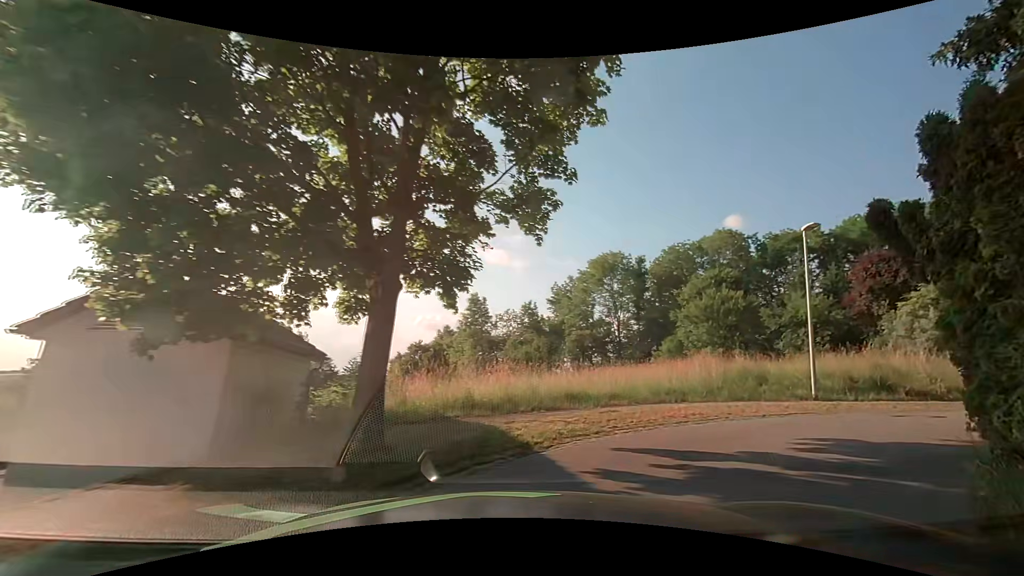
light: Day
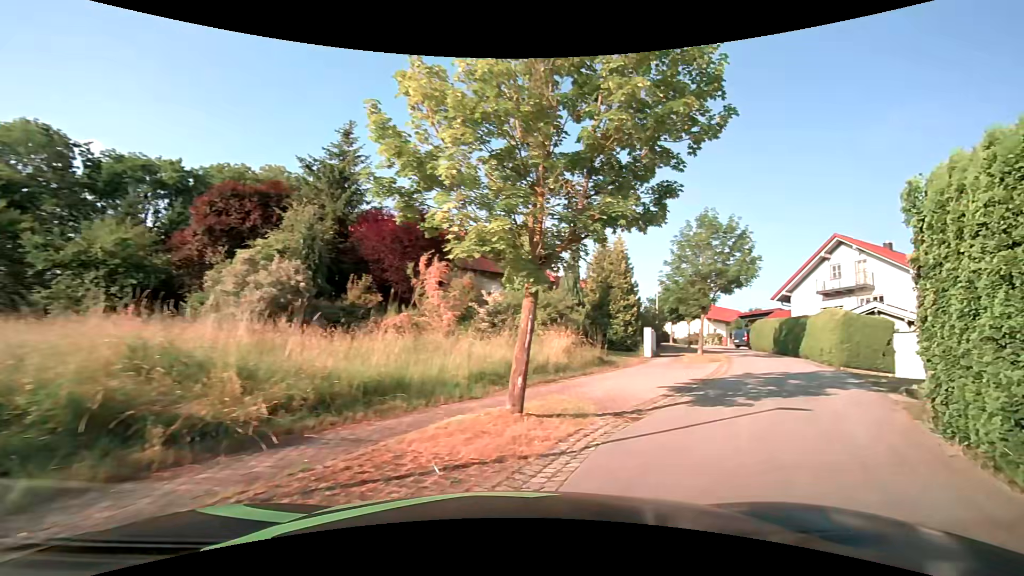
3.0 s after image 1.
(+7.0, +10.5) m; +69°
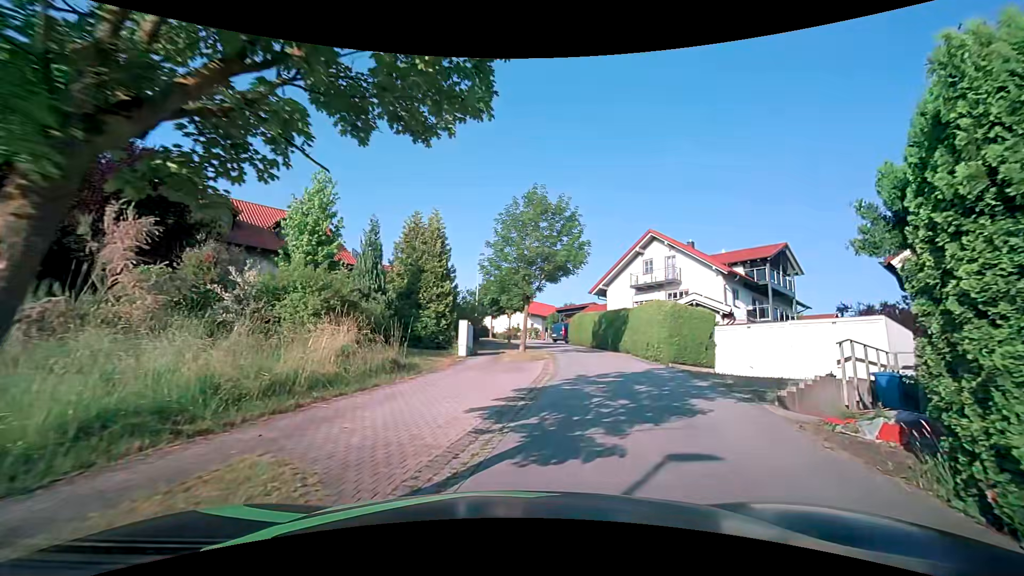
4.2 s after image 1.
(+1.2, +5.3) m; +22°
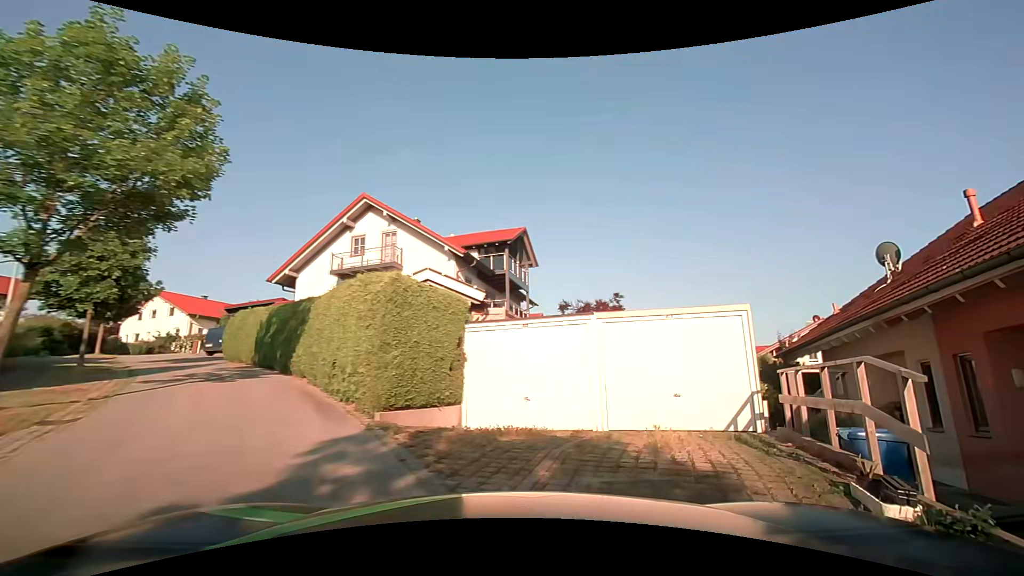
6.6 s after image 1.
(+2.5, +11.1) m; +32°
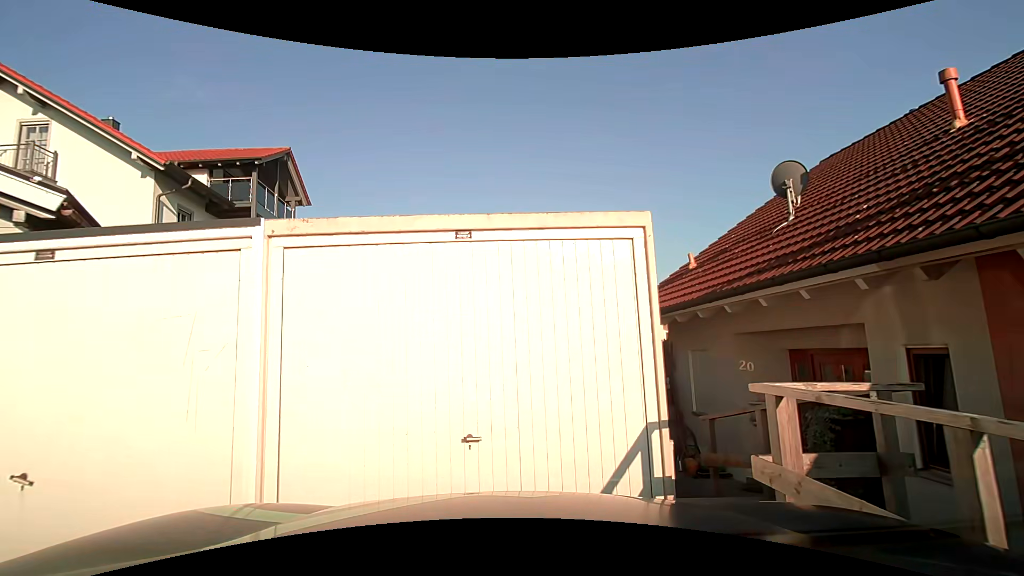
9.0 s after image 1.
(+1.4, +6.1) m; +22°
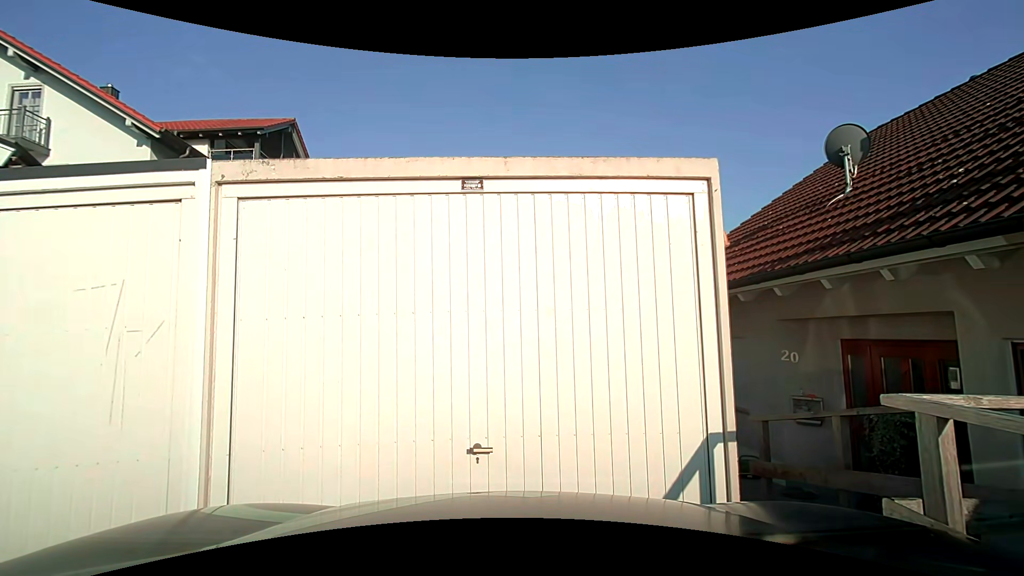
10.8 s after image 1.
(0.0, +0.8) m; 0°
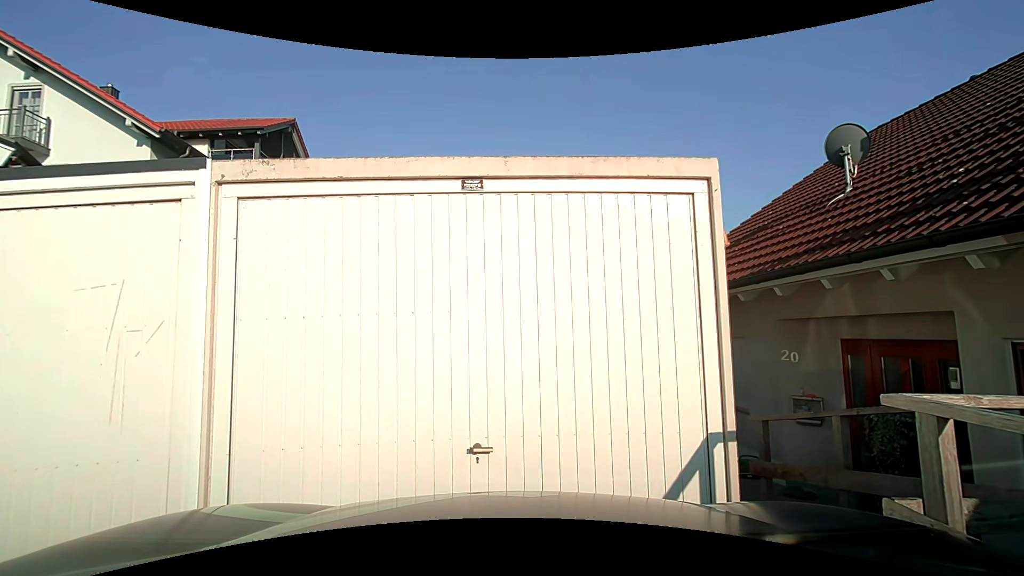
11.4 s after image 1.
(0.0, 0.0) m; 0°
